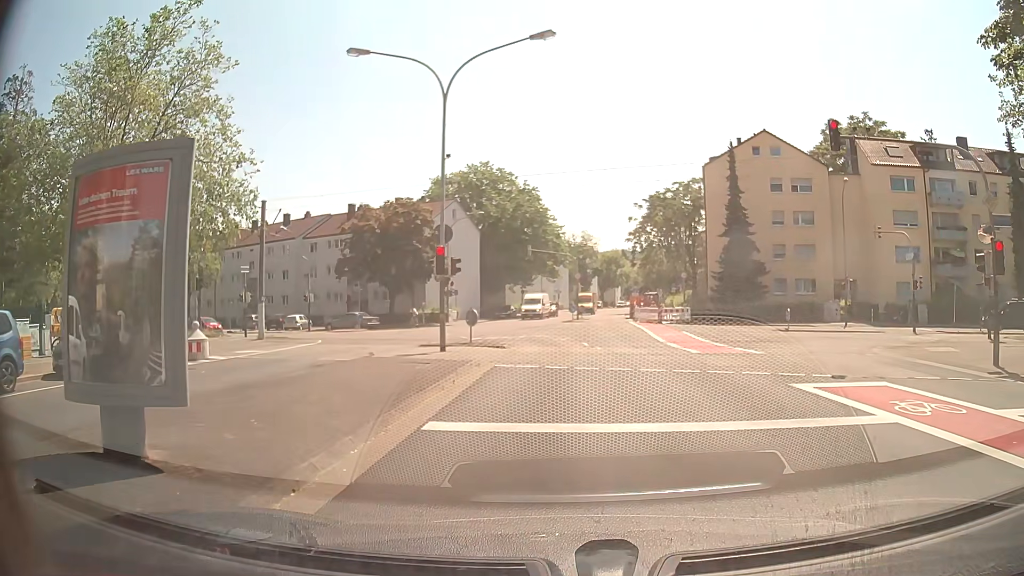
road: tertiary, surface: asphalt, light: Day
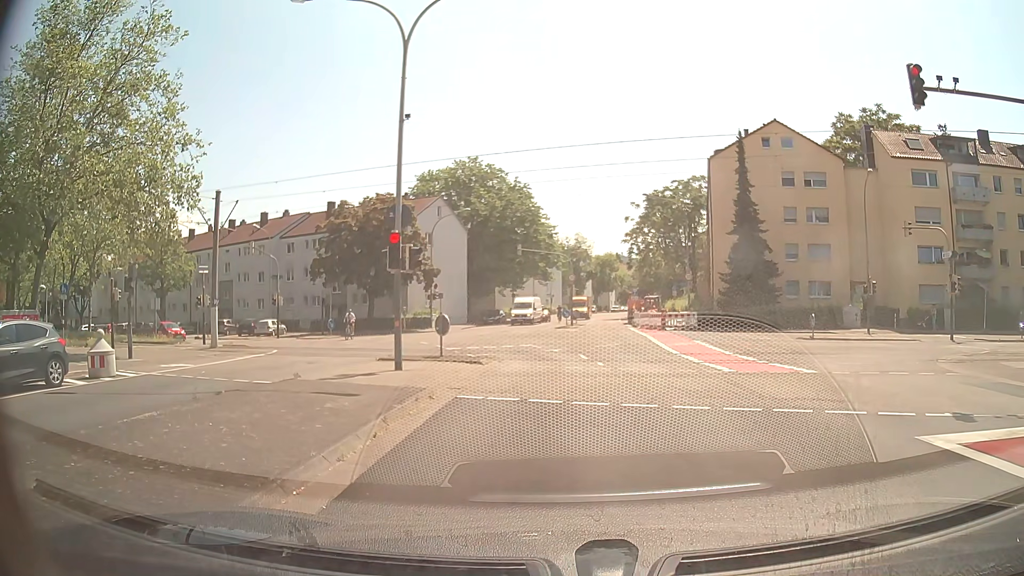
(+0.1, +4.4) m; 0°
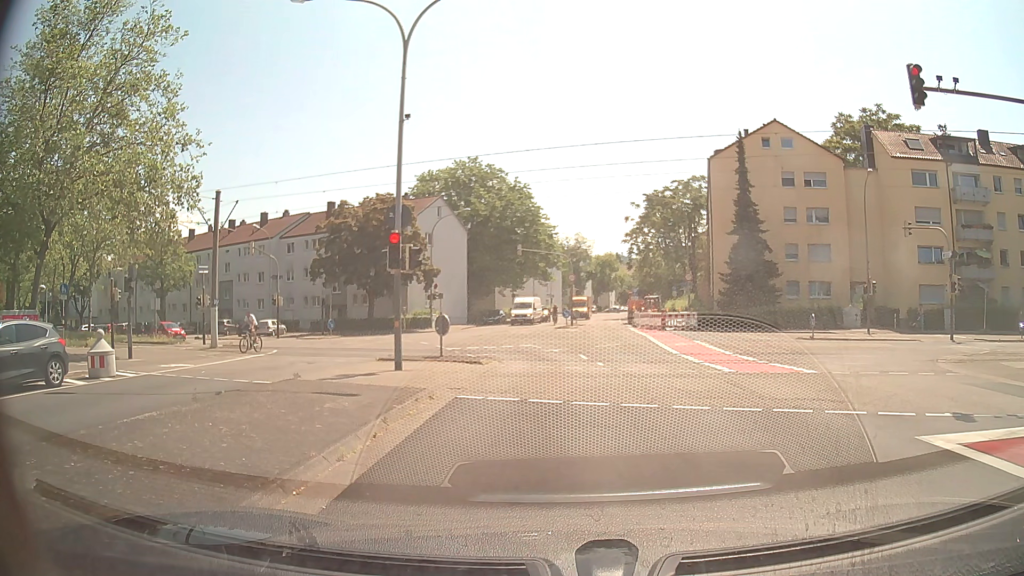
(0.0, +0.1) m; 0°
